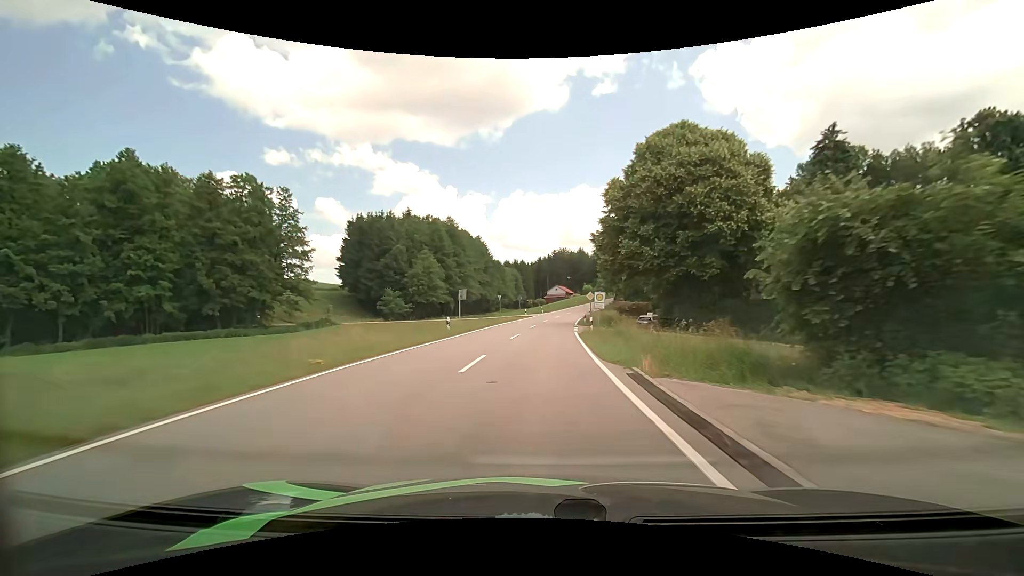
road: tertiary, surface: asphalt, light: Day
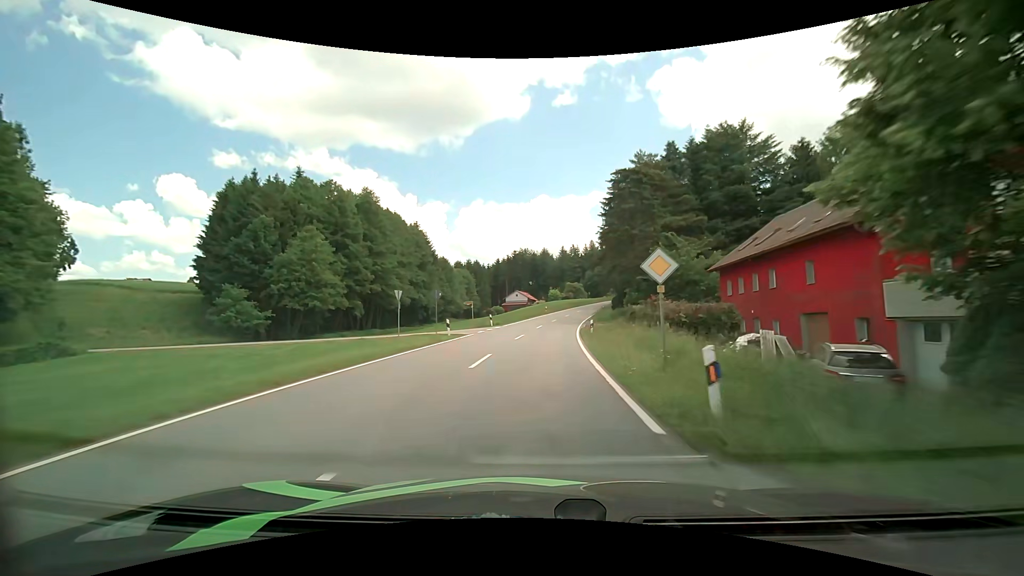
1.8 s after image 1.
(+1.0, +35.1) m; +4°
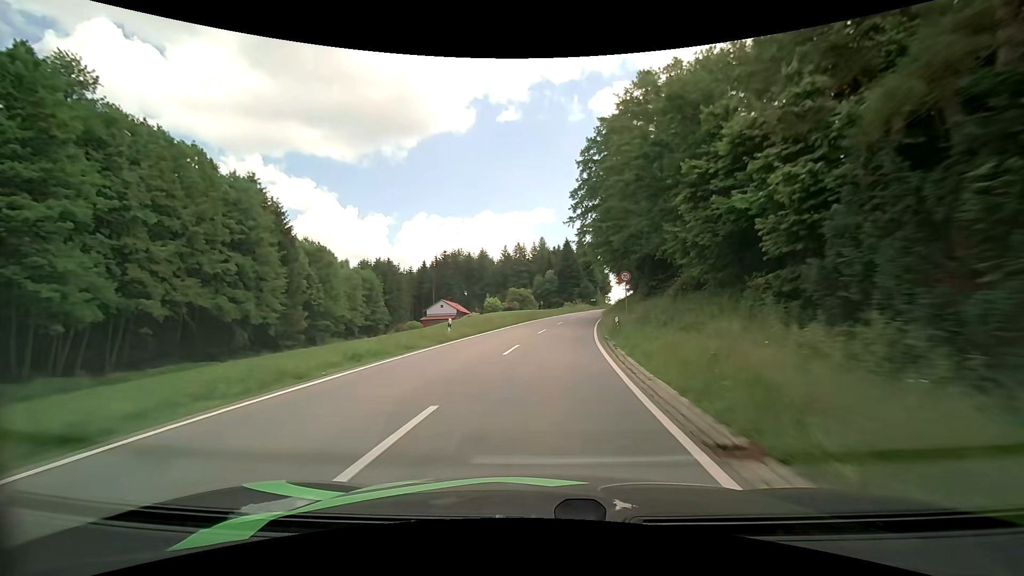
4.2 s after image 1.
(+2.6, +46.2) m; +7°
(0, +10) (0, +20) (+1, +30) (+2, +40) (+4, +50) (+5, +60) (+7, +69) (+9, +79) (+11, +89) (+14, +99) m
